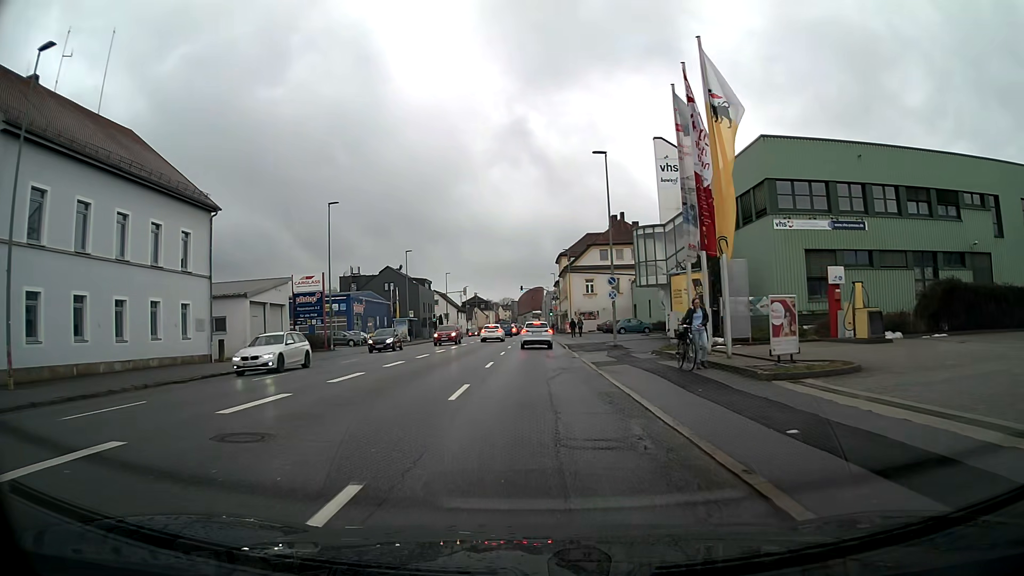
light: Day
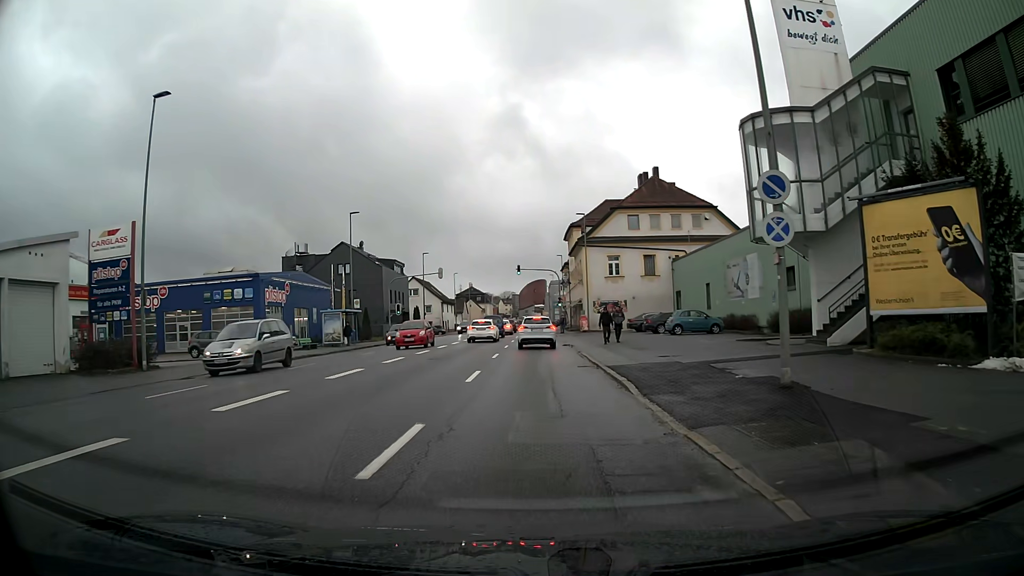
(-0.1, +24.1) m; 0°
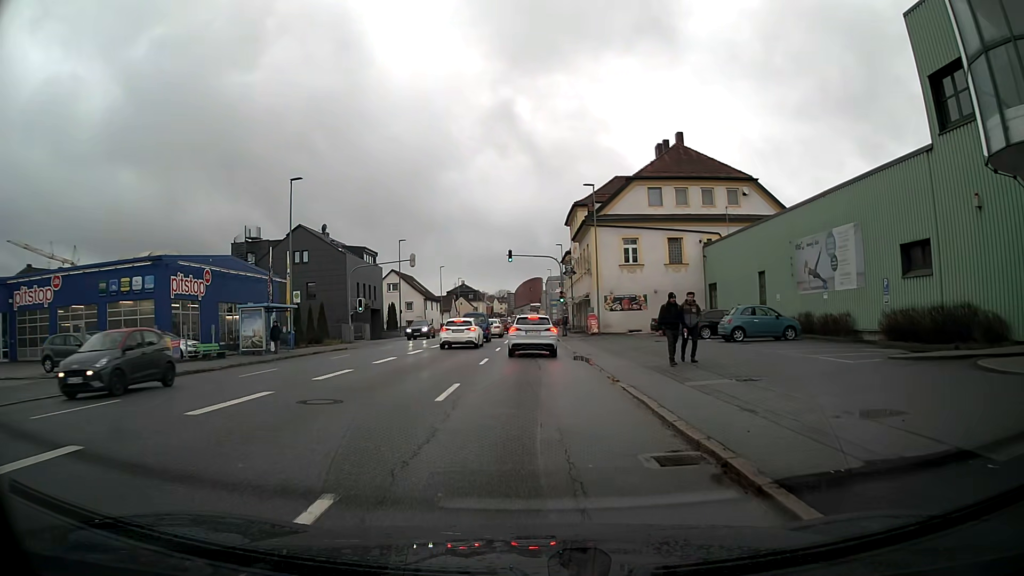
(0.0, +12.6) m; 0°
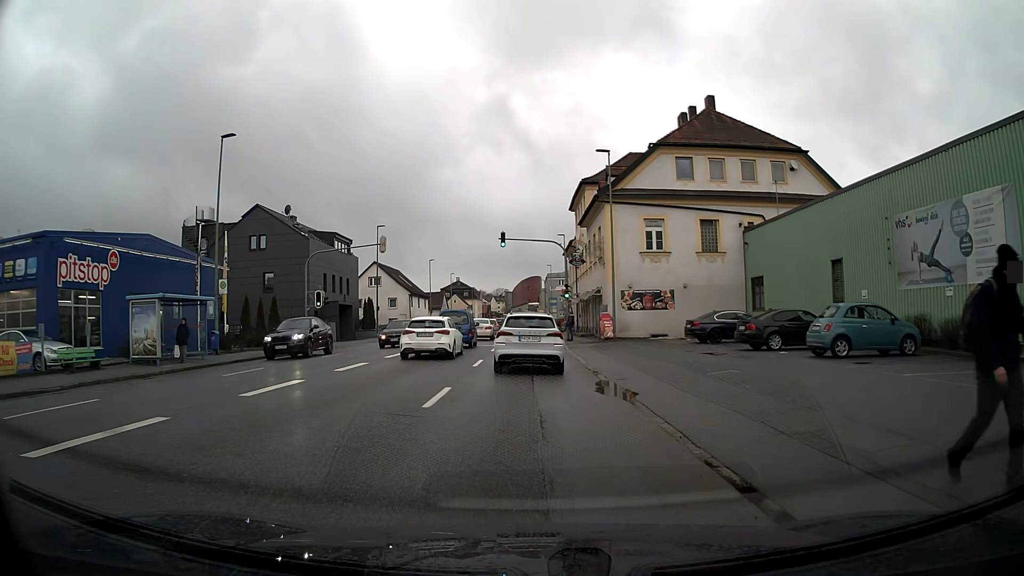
(0.0, +9.6) m; 0°
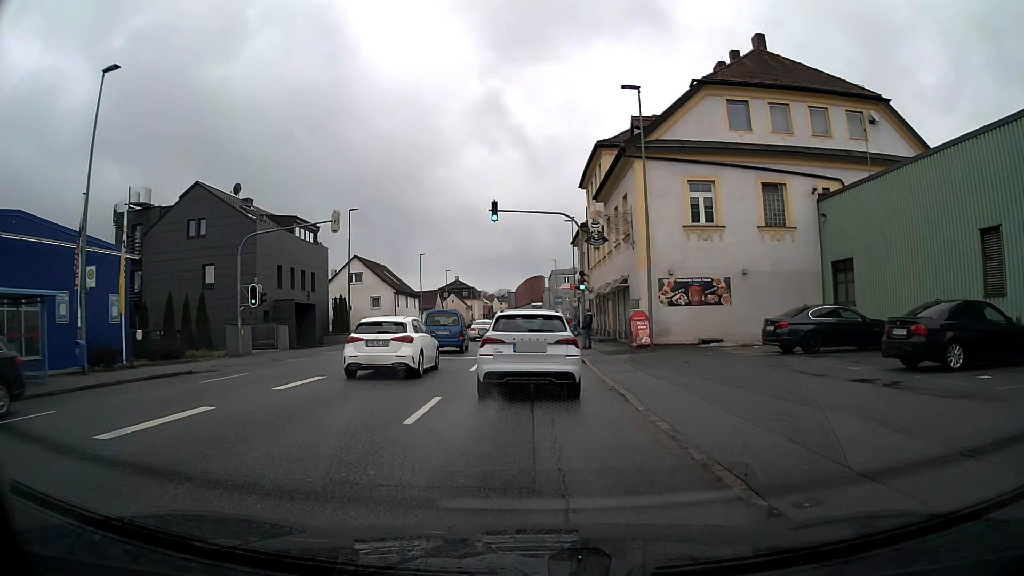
(+0.1, +10.3) m; 0°
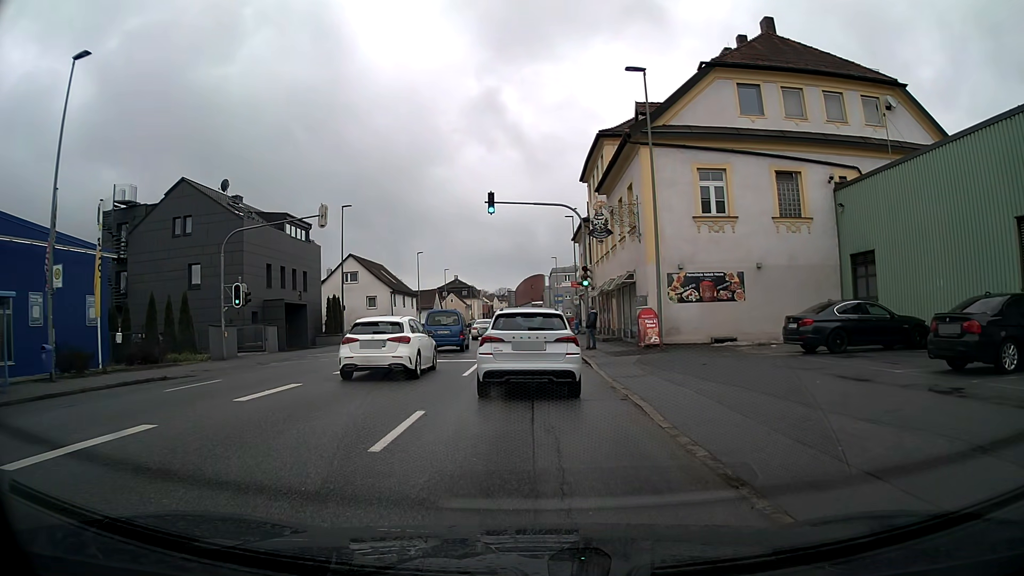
(0.0, +1.9) m; 0°
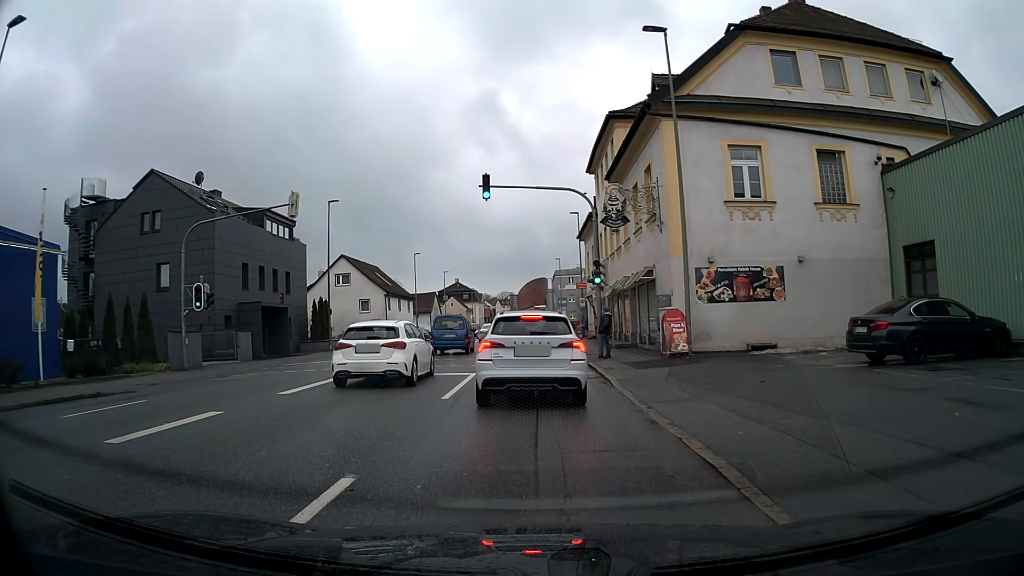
(0.0, +4.0) m; 0°
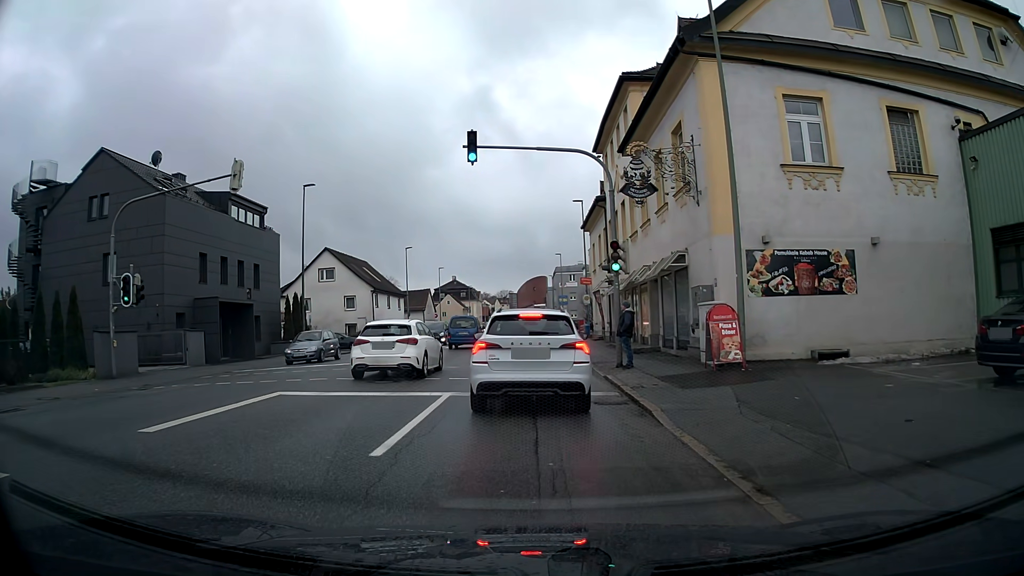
(0.0, +5.1) m; 0°
